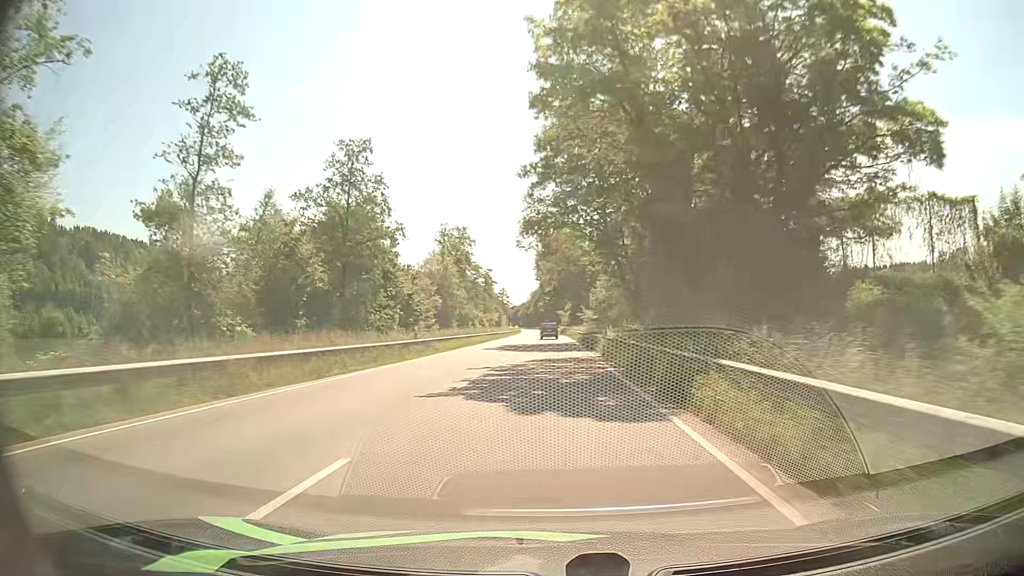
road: primary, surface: asphalt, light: Day
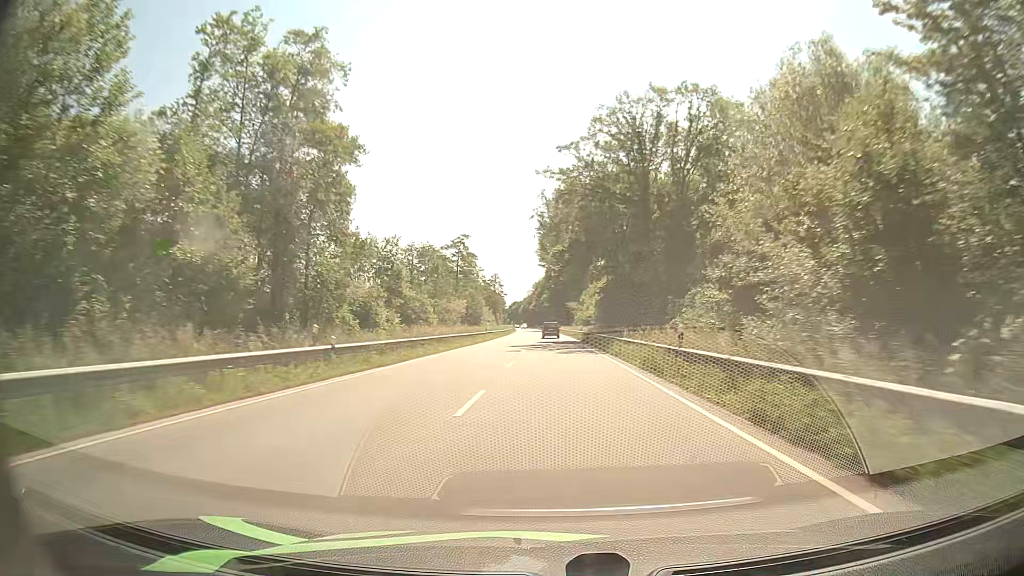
(-0.5, +64.5) m; -1°
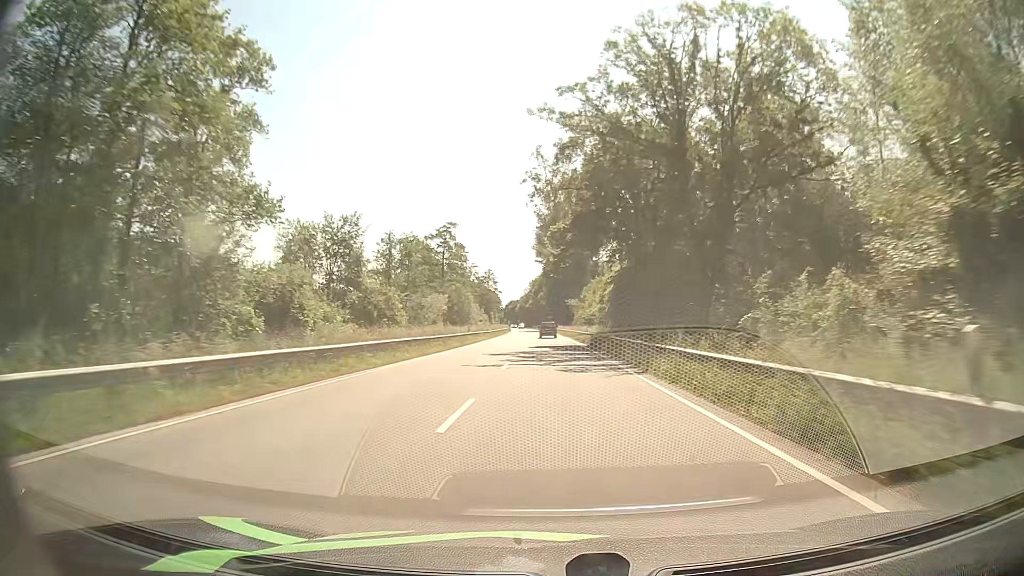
(0.0, +13.3) m; 0°
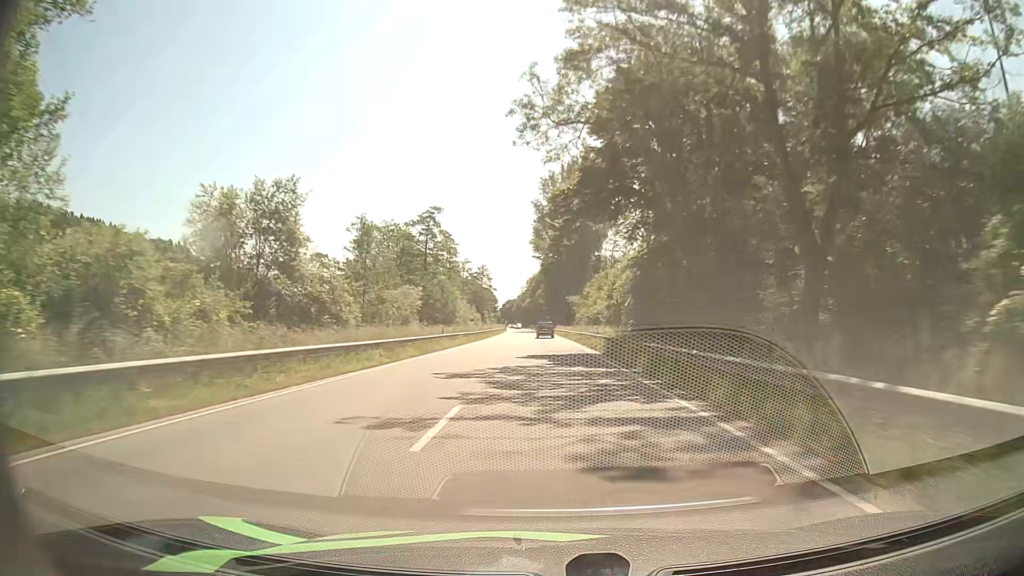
(0.0, +13.4) m; 0°
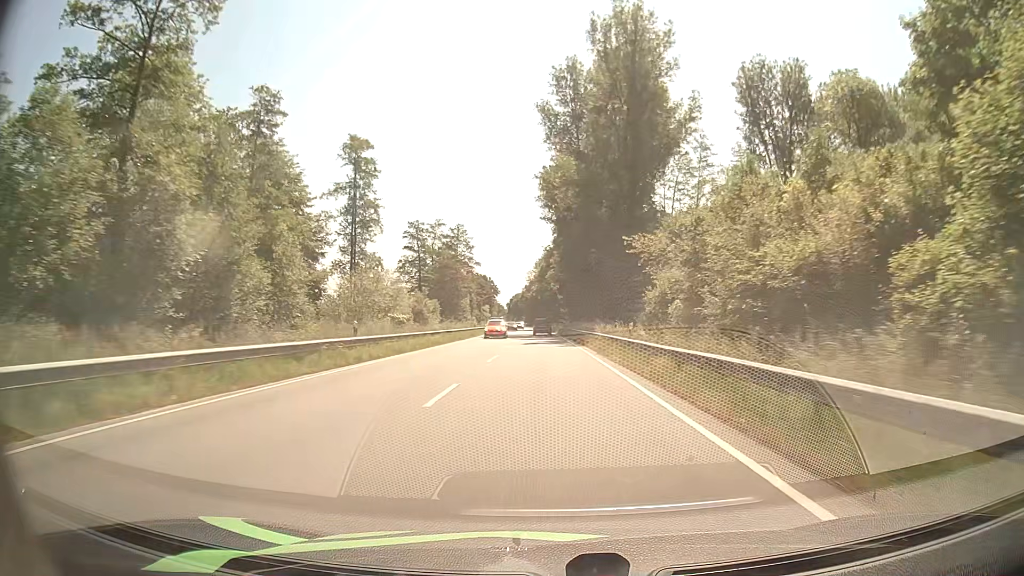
(-0.1, +68.2) m; -1°
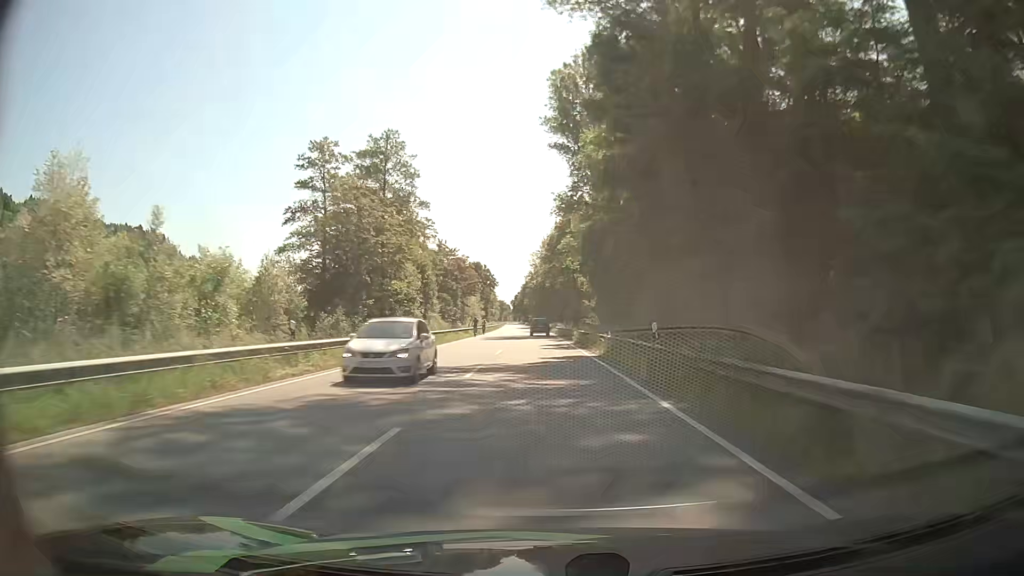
(-0.7, +53.8) m; -1°
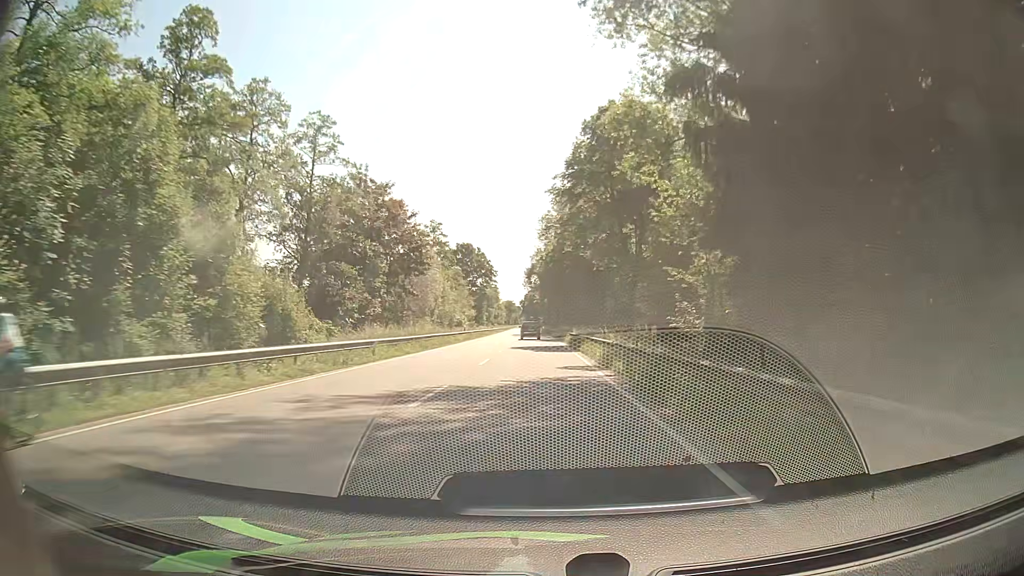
(-0.2, +52.9) m; -1°
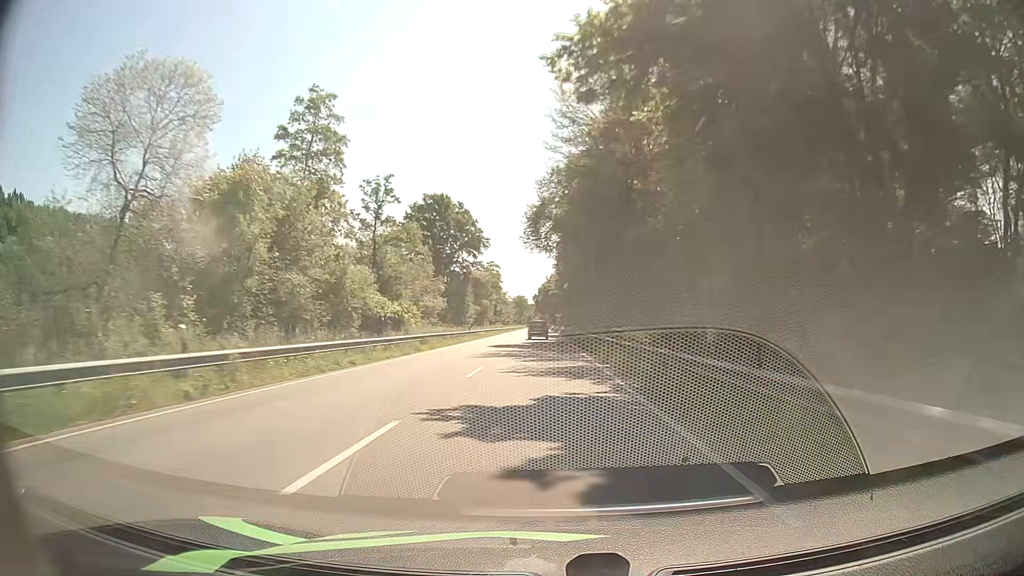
(-1.0, +53.7) m; -2°
(0, +10) (0, +20) (0, +30) (0, +40) (0, +50) (0, +60) (0, +70) (-1, +80) (-1, +90) (-1, +100) m
